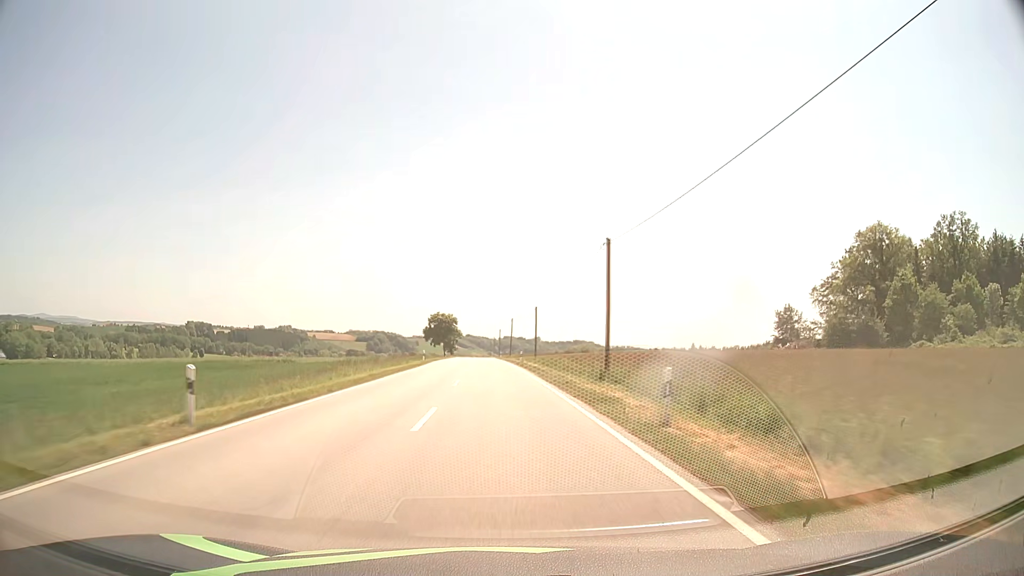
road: secondary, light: Day
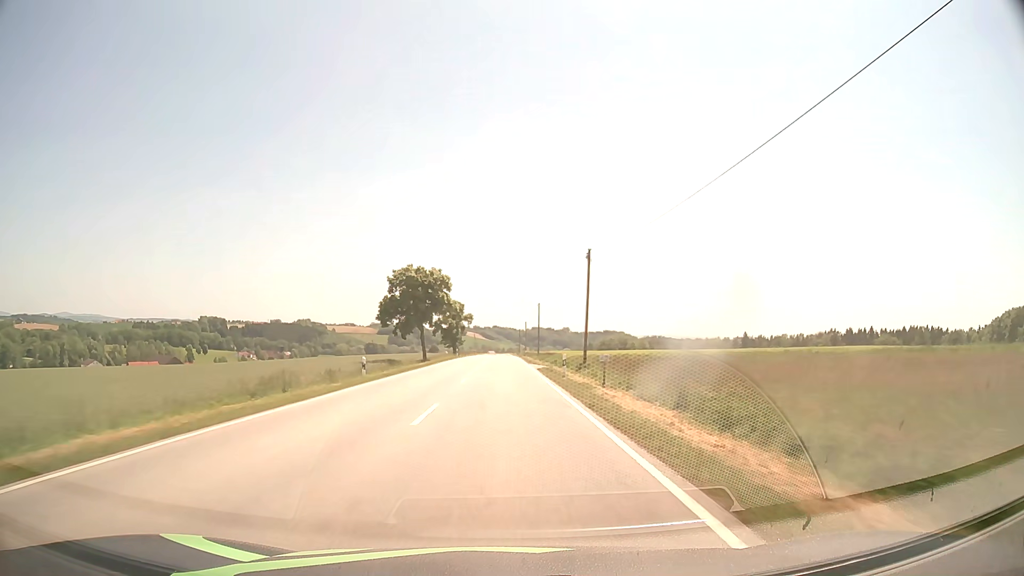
(-1.9, +71.4) m; -2°
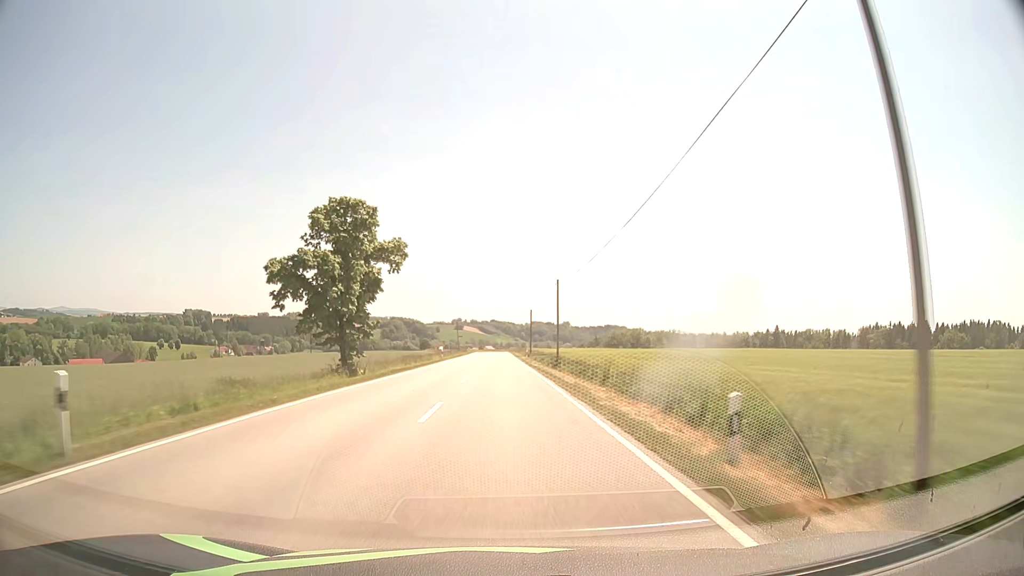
(-0.2, +71.6) m; 0°
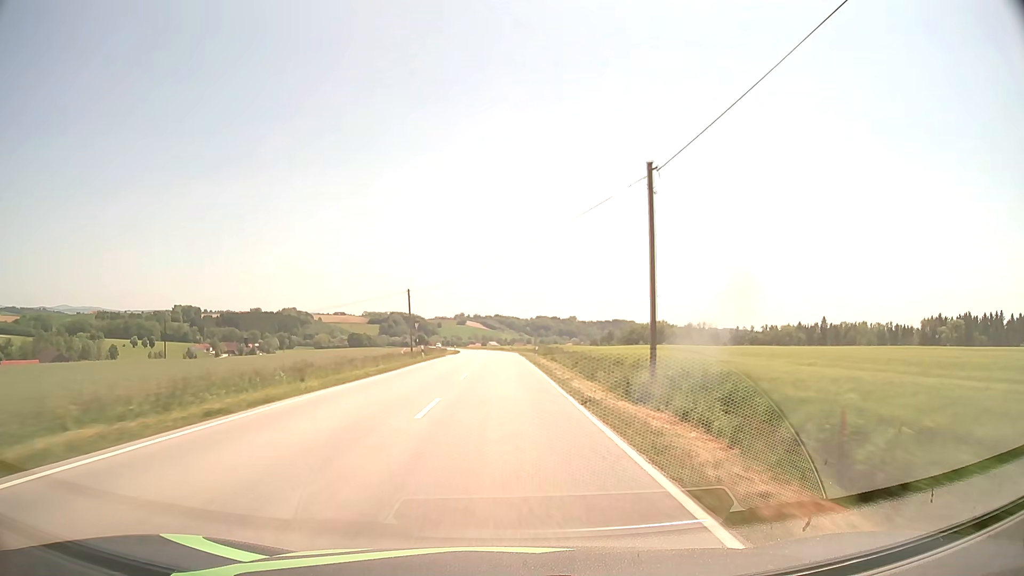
(-0.2, +71.5) m; 0°
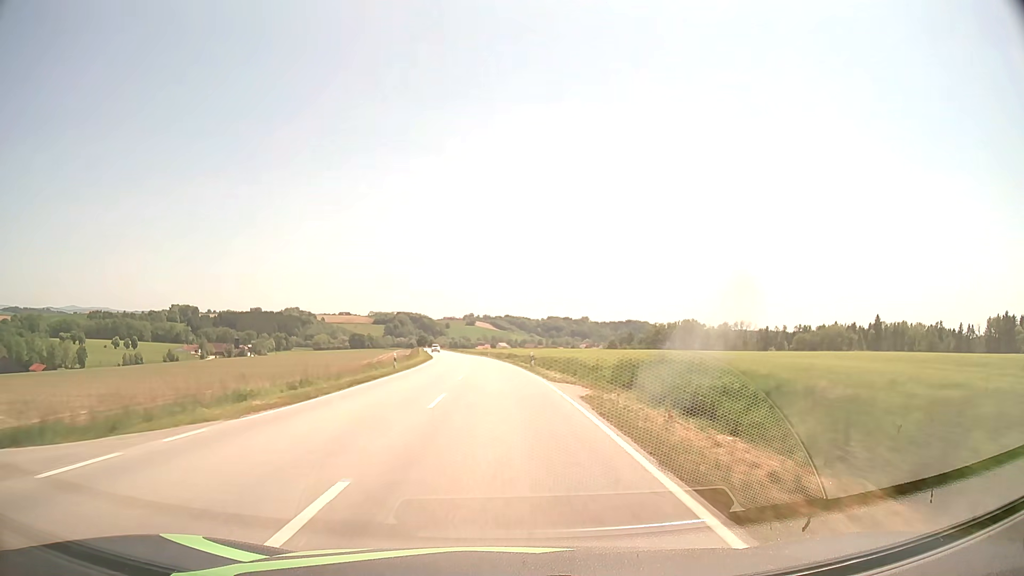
(-0.1, +57.0) m; -1°
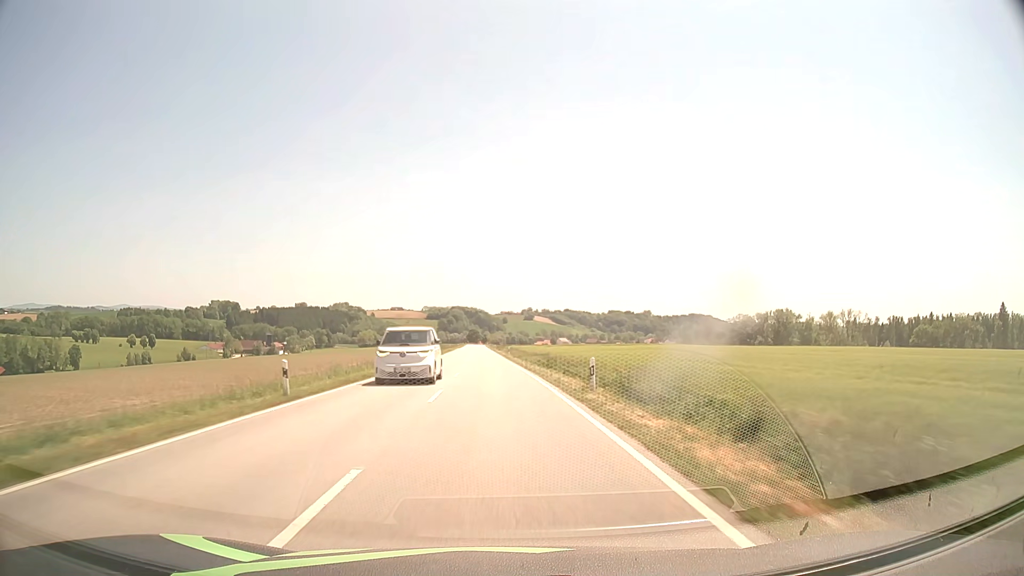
(-2.8, +71.1) m; -5°
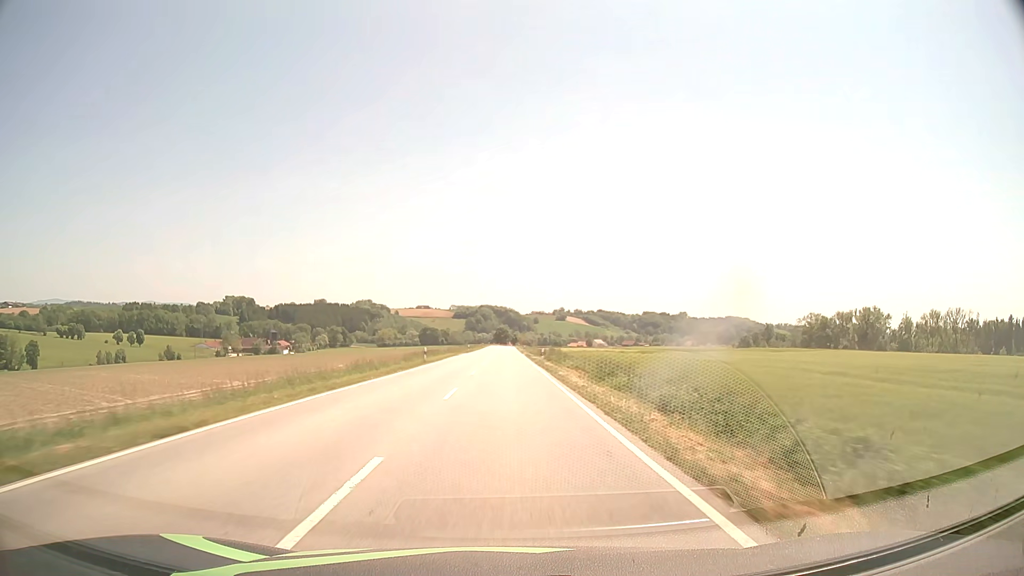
(-2.5, +71.1) m; -3°
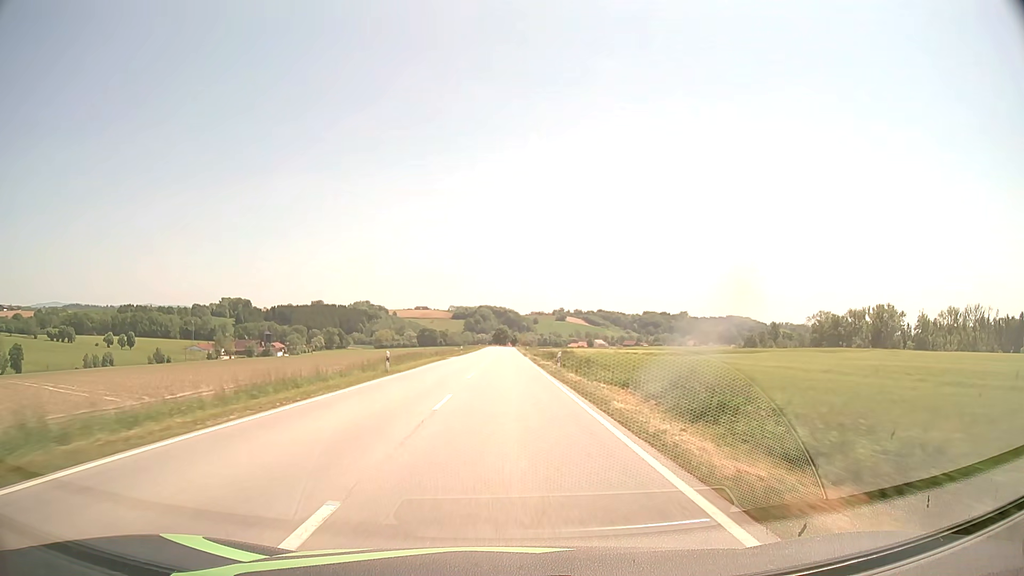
(0.0, +14.2) m; 0°
(0, +10) (0, +20) (0, +30) (0, +40) (0, +50) (0, +60) (0, +70) (0, +80) (0, +90) (0, +100) m
